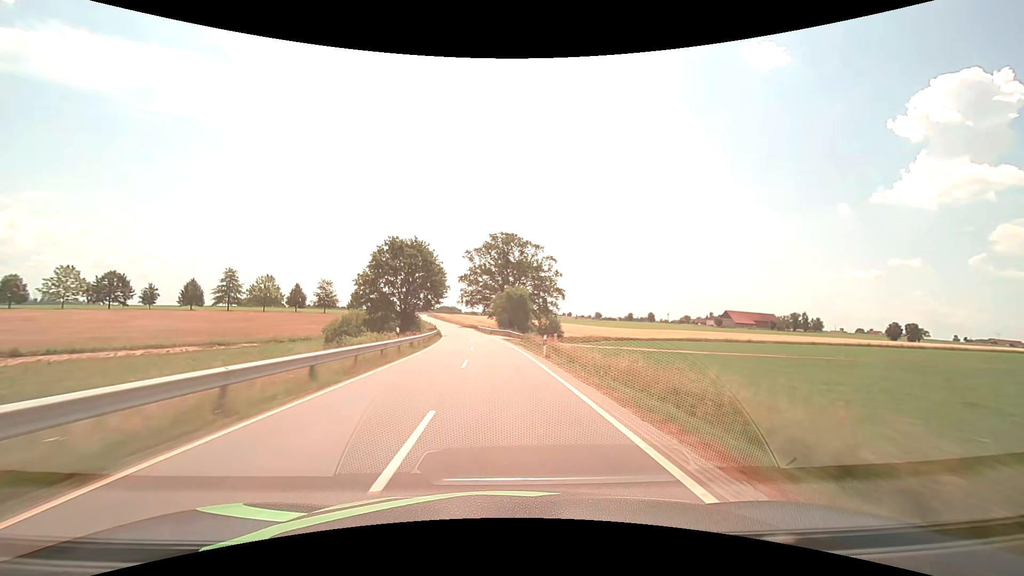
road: tertiary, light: Day
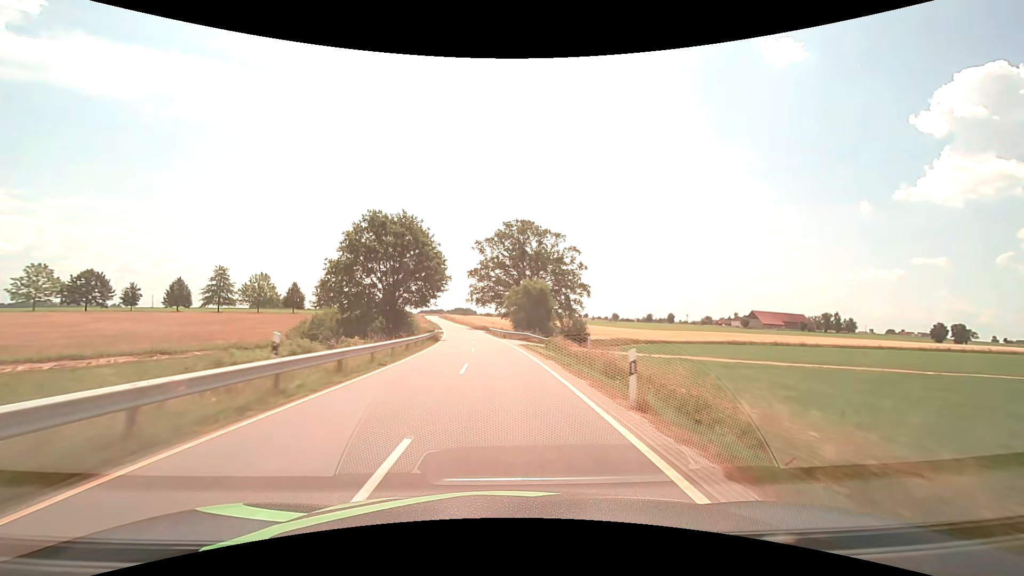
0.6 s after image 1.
(-0.2, +14.2) m; -2°
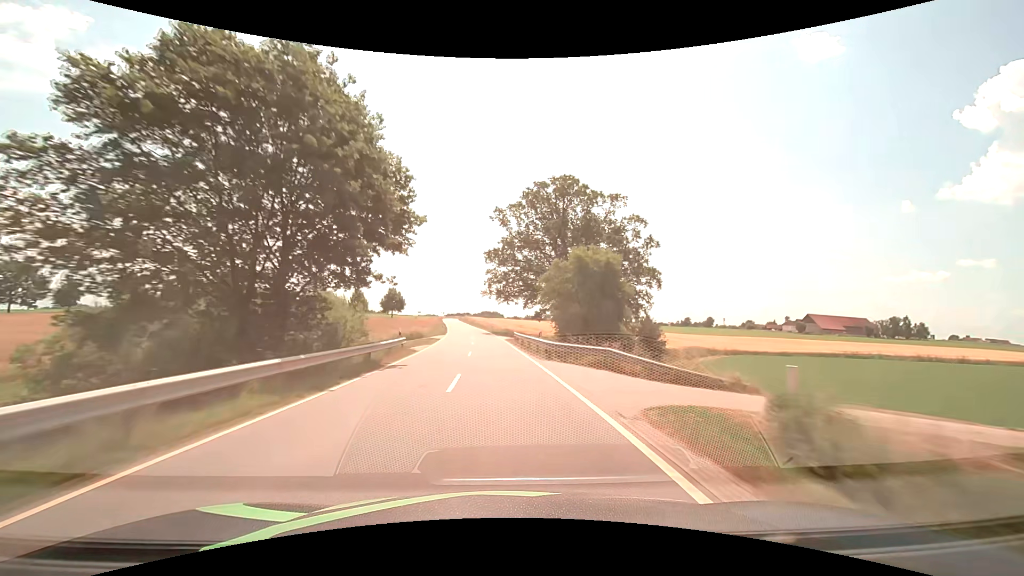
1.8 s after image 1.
(-0.8, +28.3) m; -3°
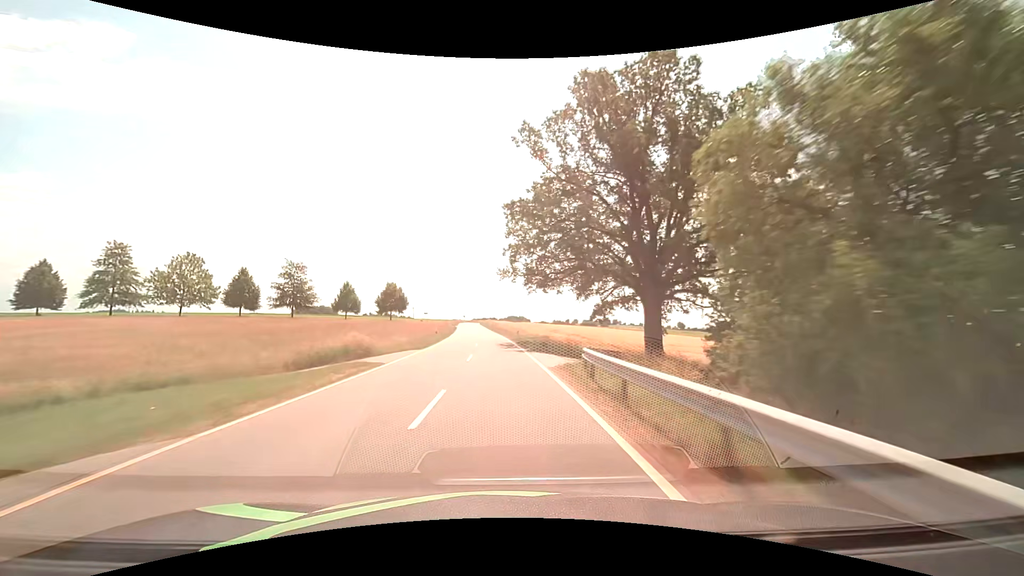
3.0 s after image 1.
(-0.8, +28.3) m; -3°
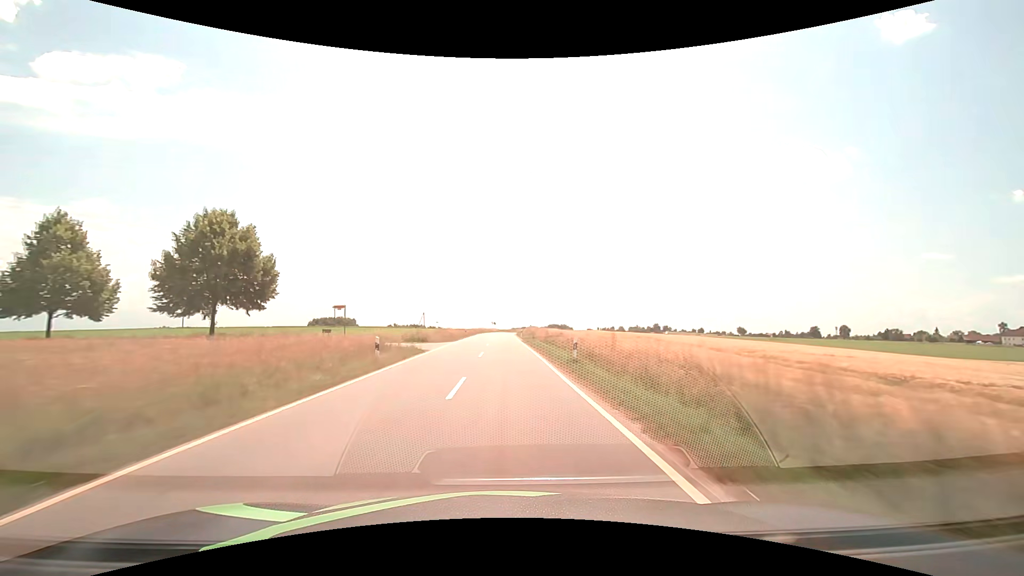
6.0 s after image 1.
(-3.4, +70.3) m; -5°
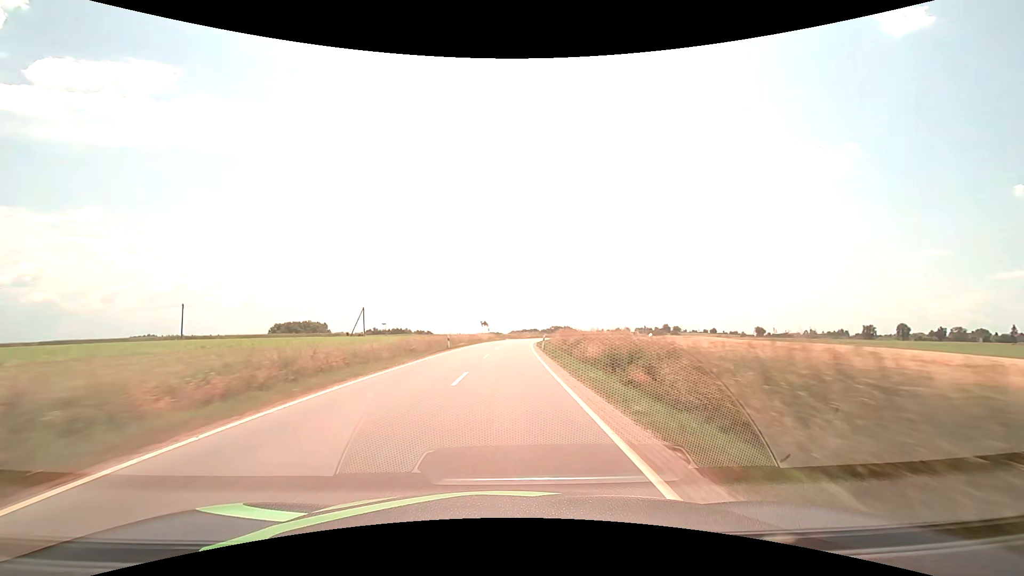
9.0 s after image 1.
(-0.6, +70.4) m; 0°
(0, +10) (0, +20) (0, +30) (+1, +40) (+1, +50) (+2, +60) (+3, +70) (+4, +80) (+5, +90) (+7, +100) m
